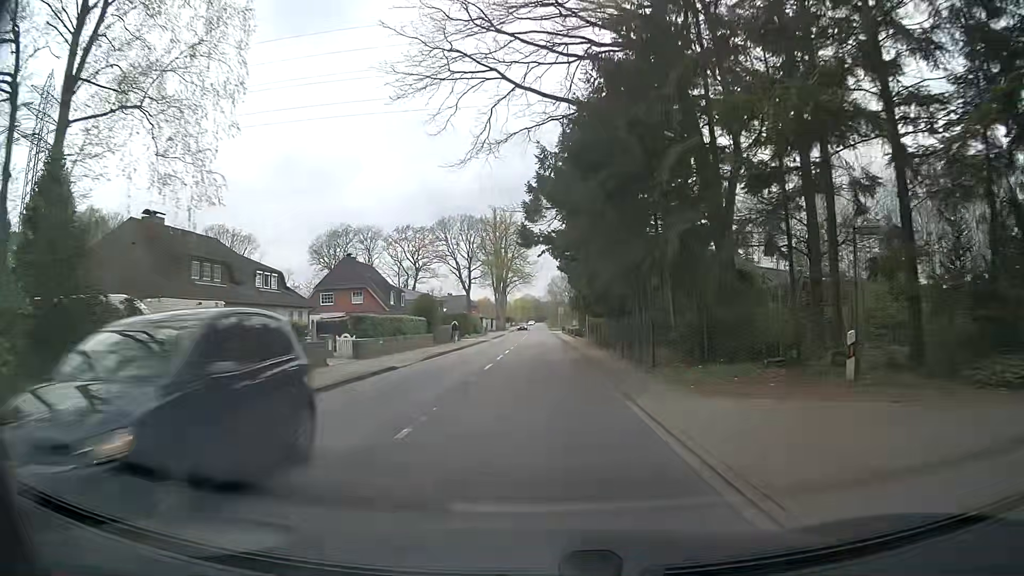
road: tertiary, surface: asphalt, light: Day
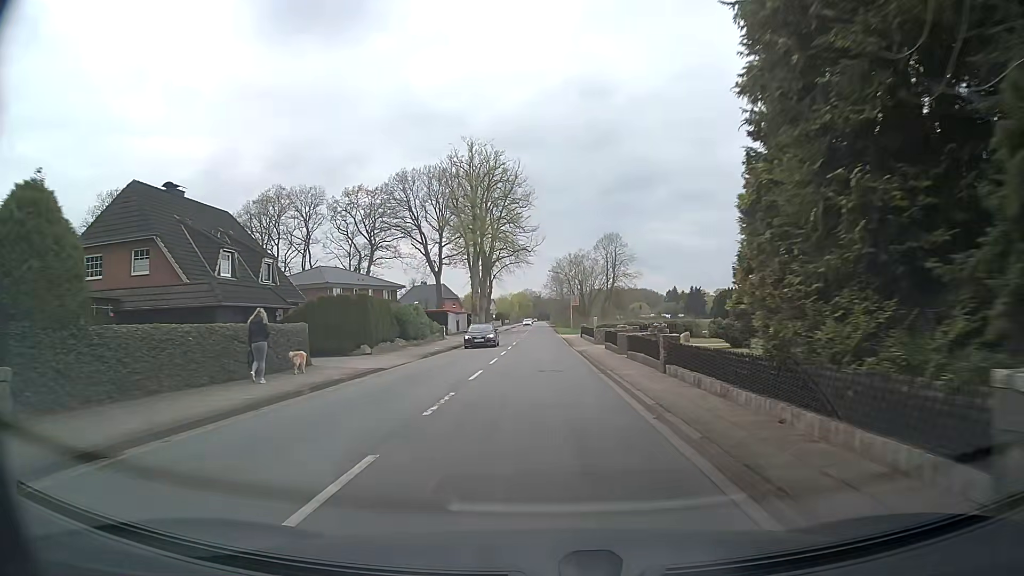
(-0.4, +41.5) m; 0°
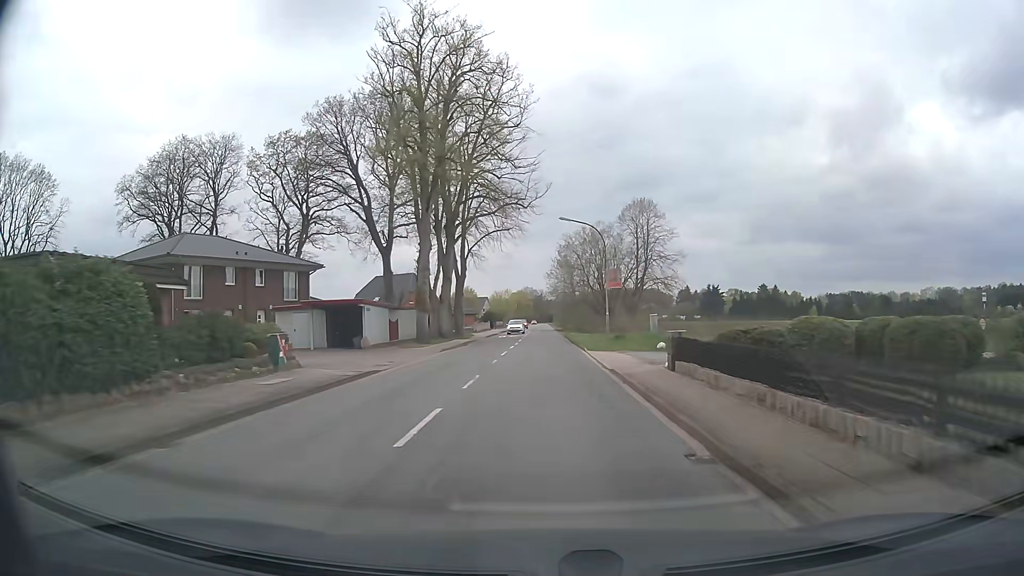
(-0.1, +33.5) m; 0°
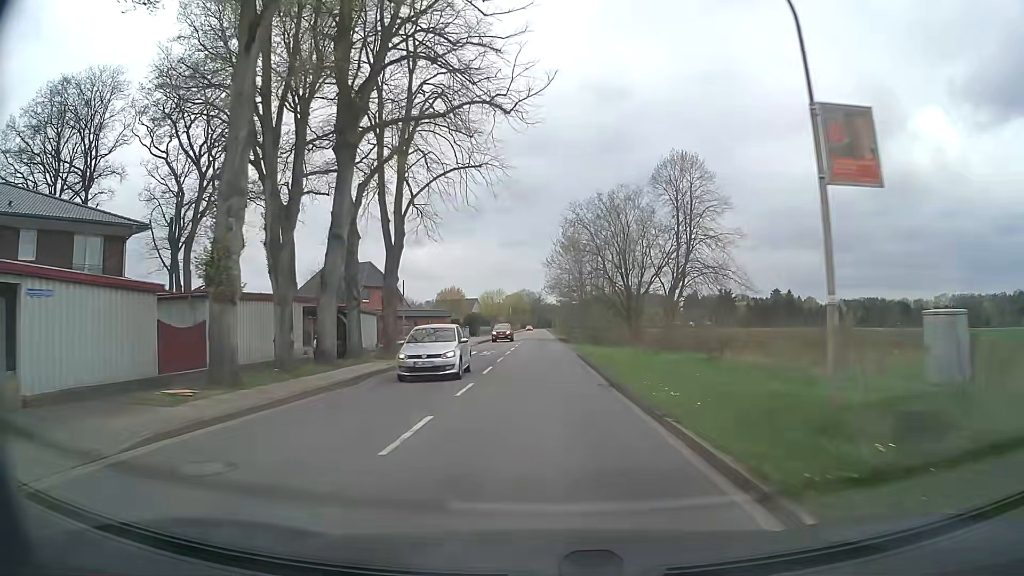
(+0.2, +25.0) m; 0°
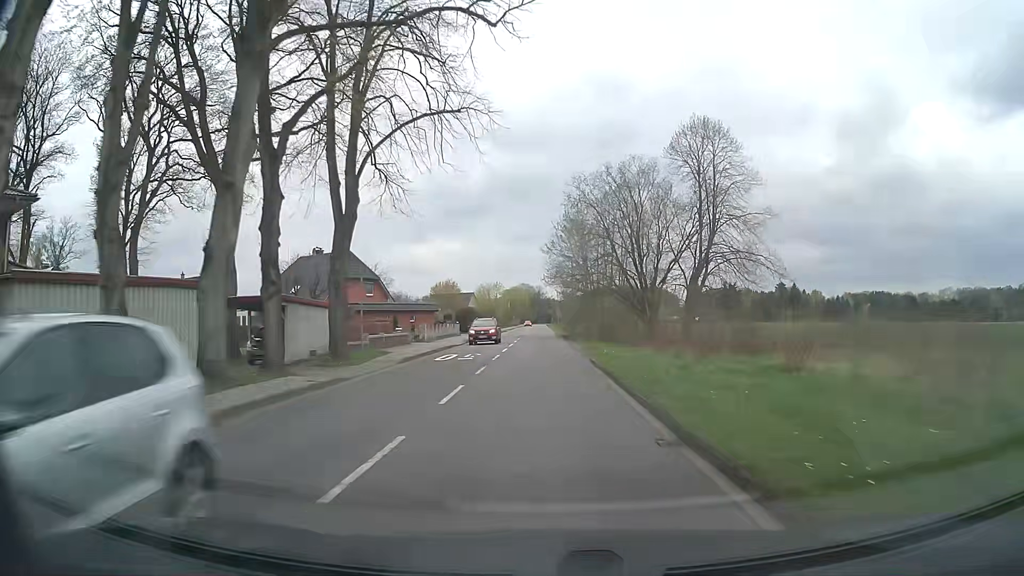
(0.0, +8.2) m; 0°
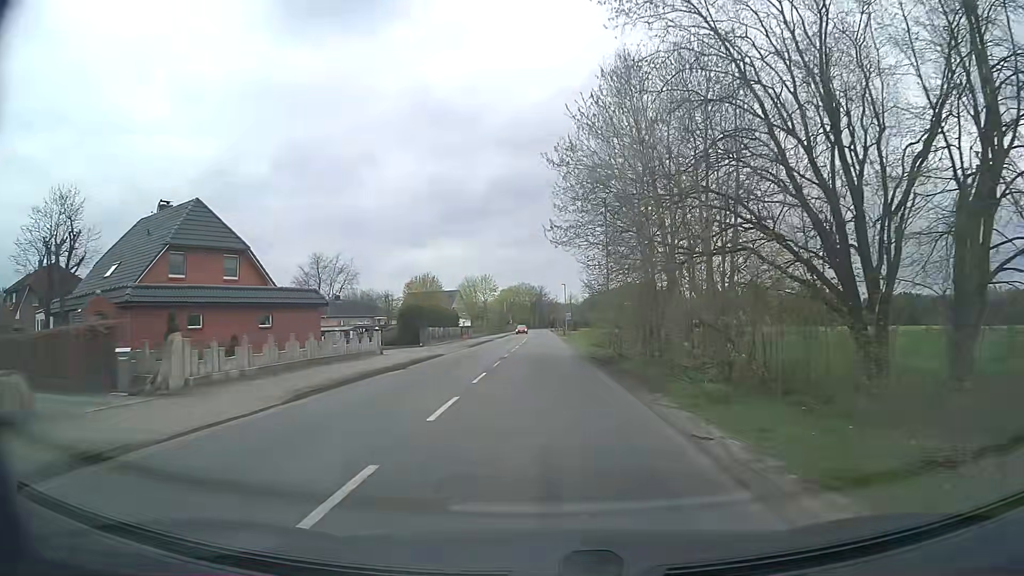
(-0.2, +32.7) m; -1°
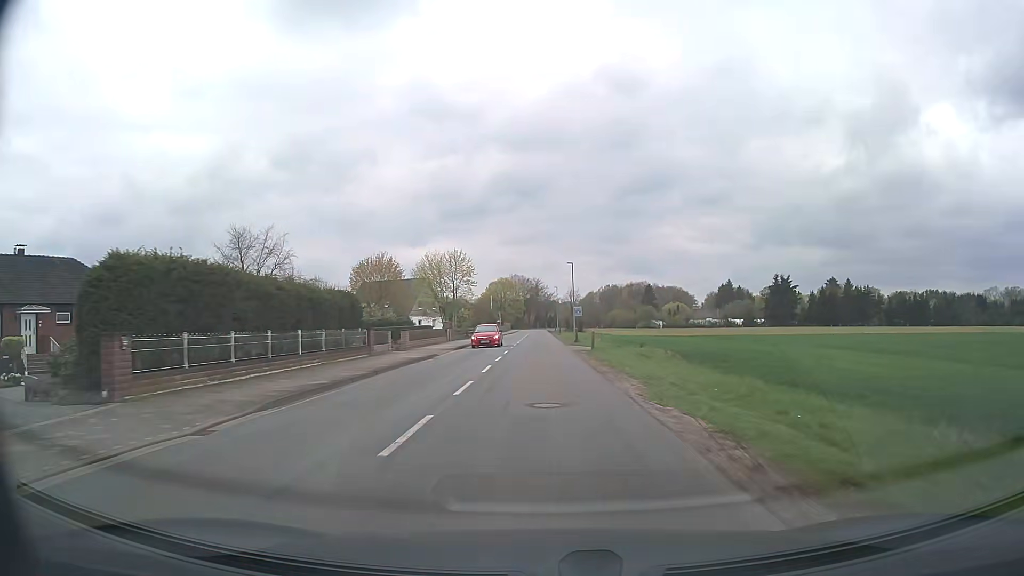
(0.0, +33.6) m; 0°
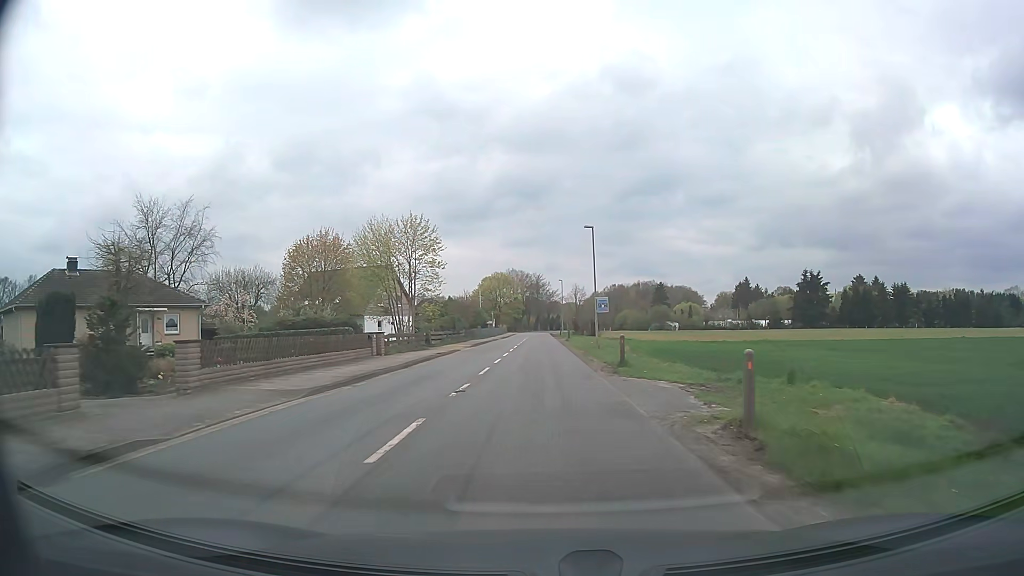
(+0.2, +25.1) m; 0°
(0, +10) (0, +20) (0, +30) (0, +40) (0, +50) (0, +60) (0, +70) (0, +80) (0, +90) (0, +100) m
